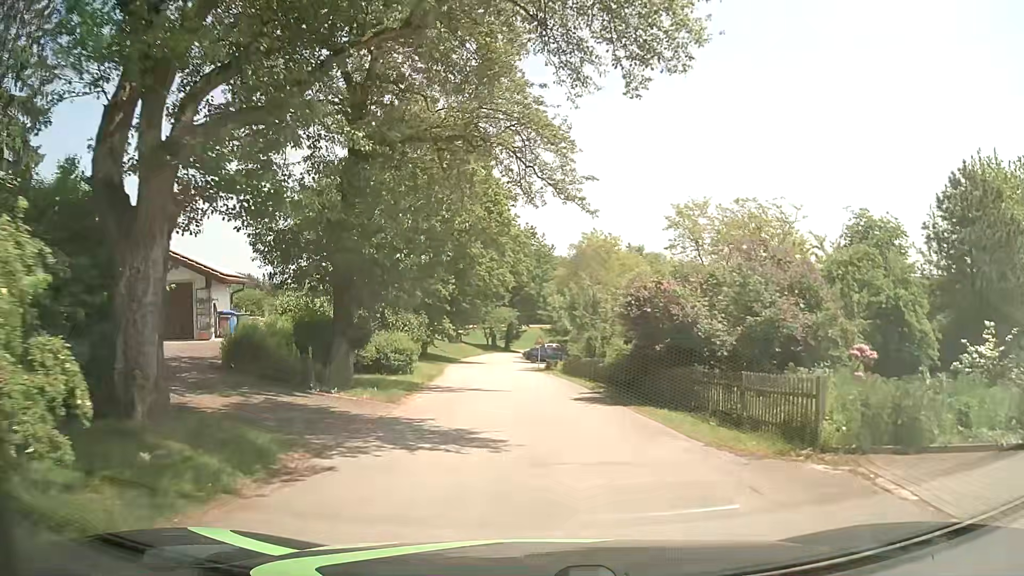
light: Day
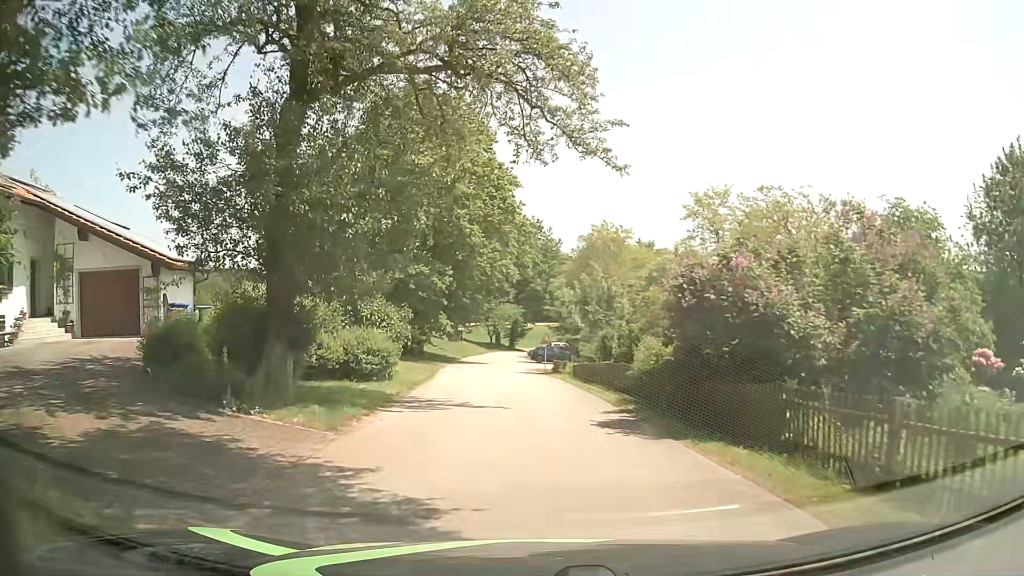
(0.0, +4.3) m; 0°
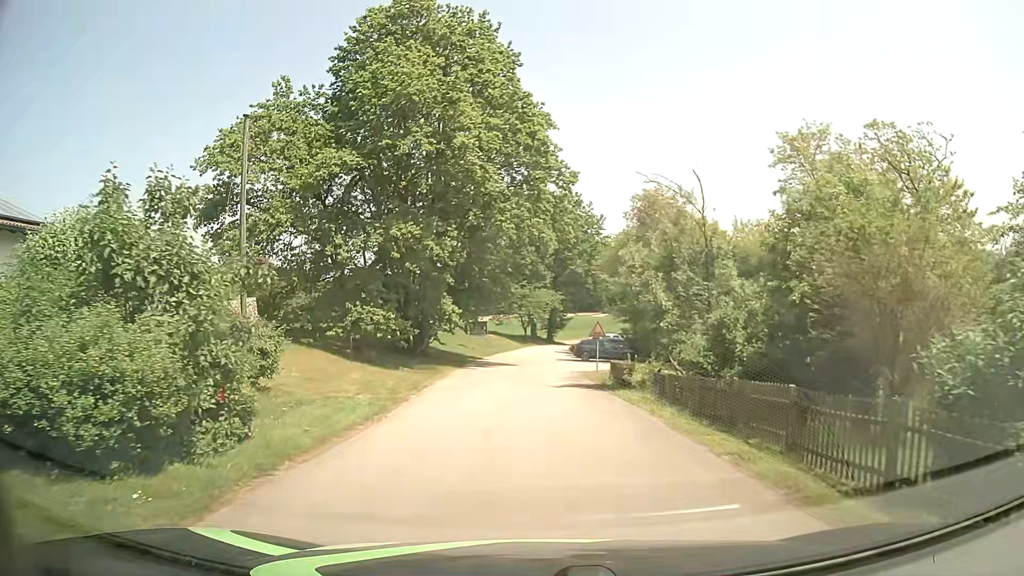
(-0.2, +12.8) m; -2°
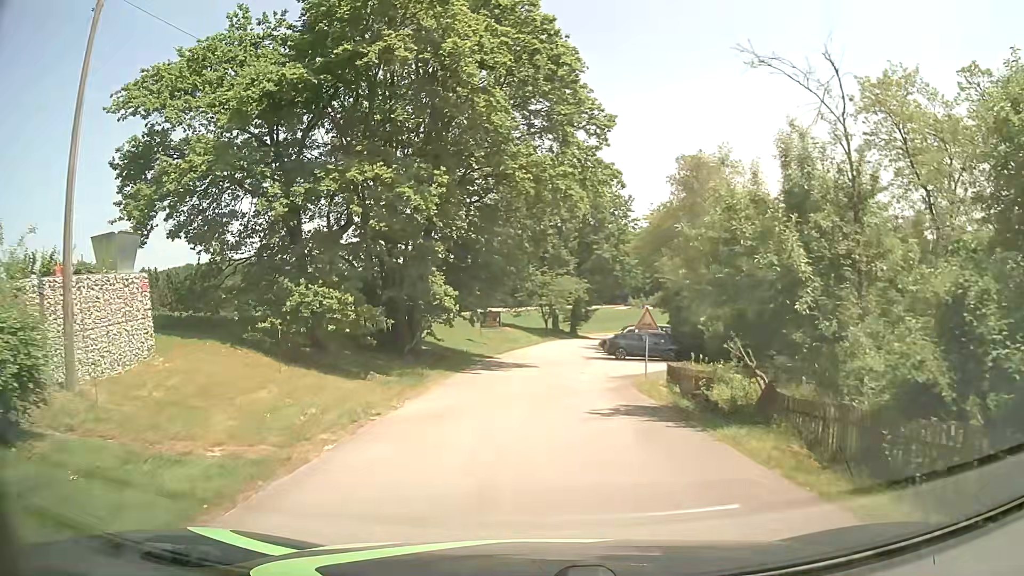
(-0.3, +8.2) m; -3°
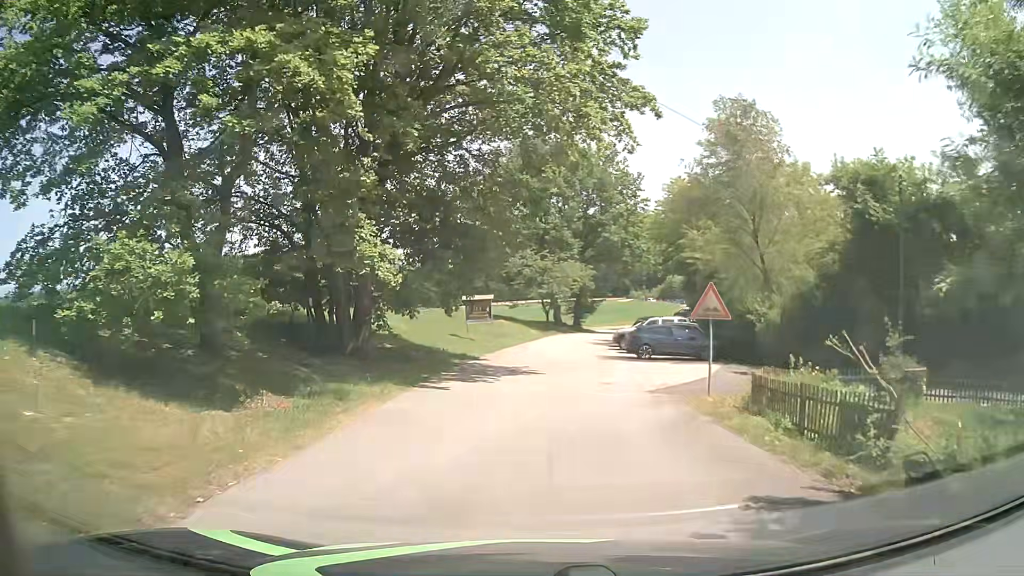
(0.0, +8.1) m; 0°
